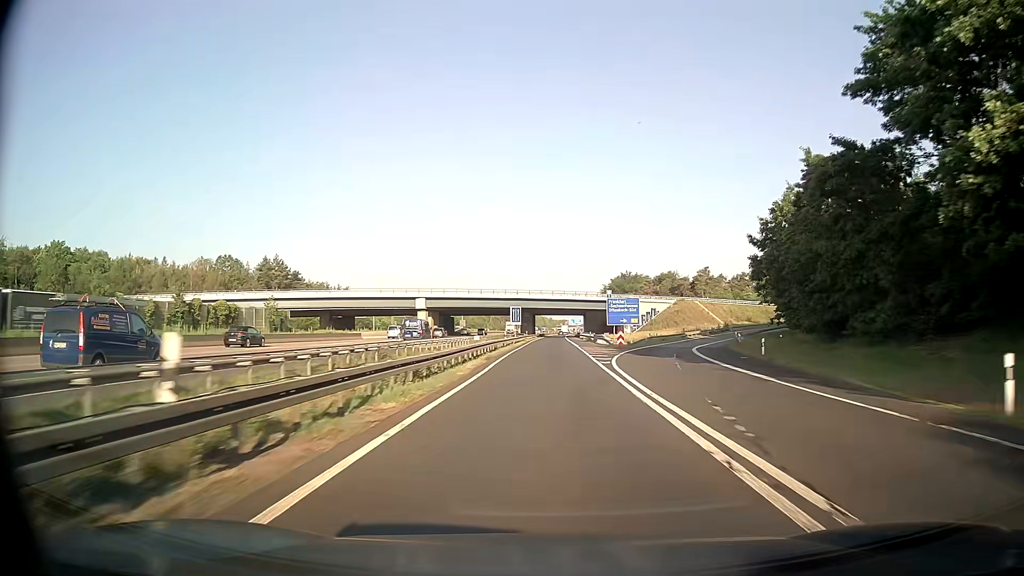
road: motorway_link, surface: asphalt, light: Day
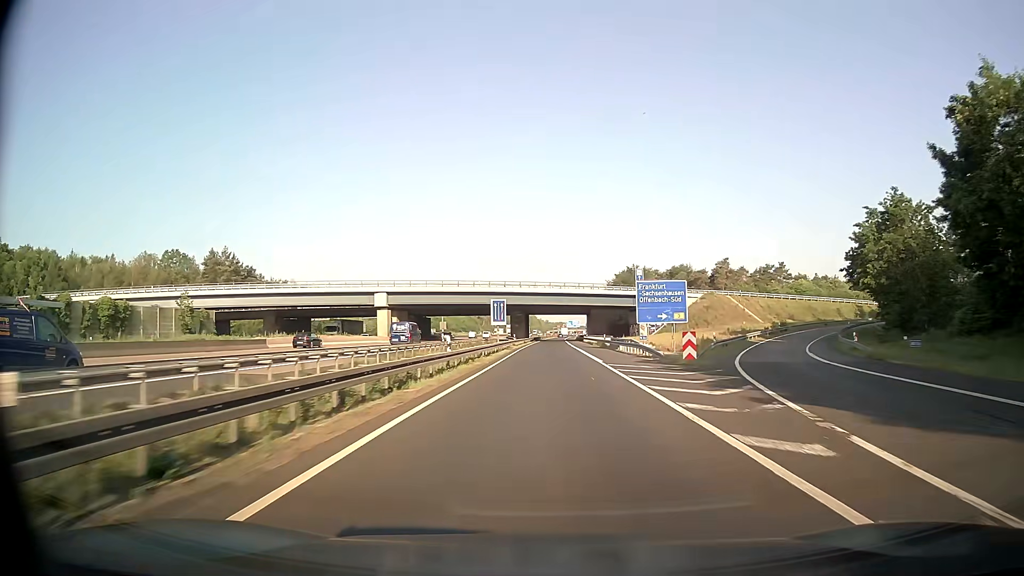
(+0.2, +29.7) m; 0°
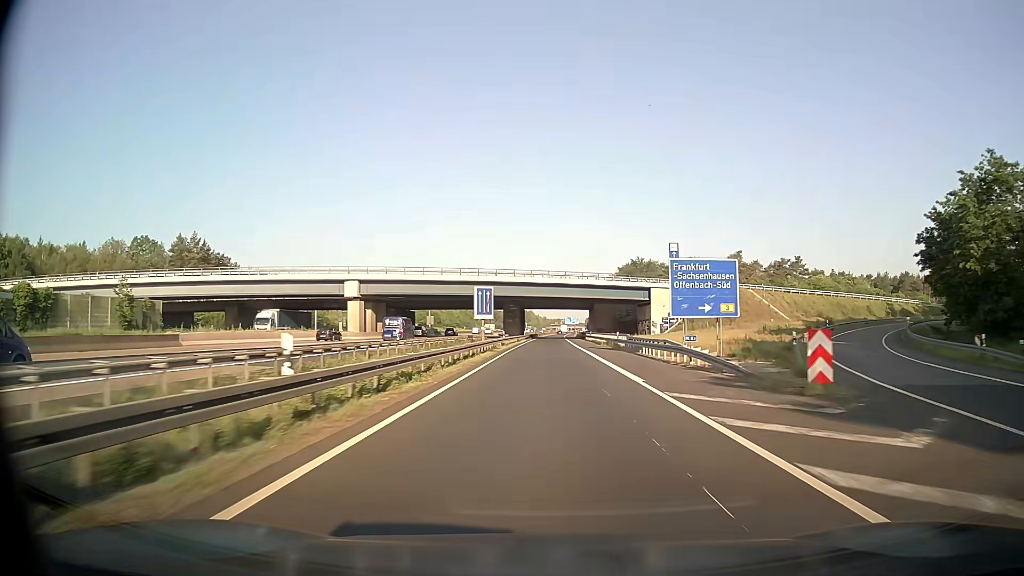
(0.0, +14.9) m; 0°
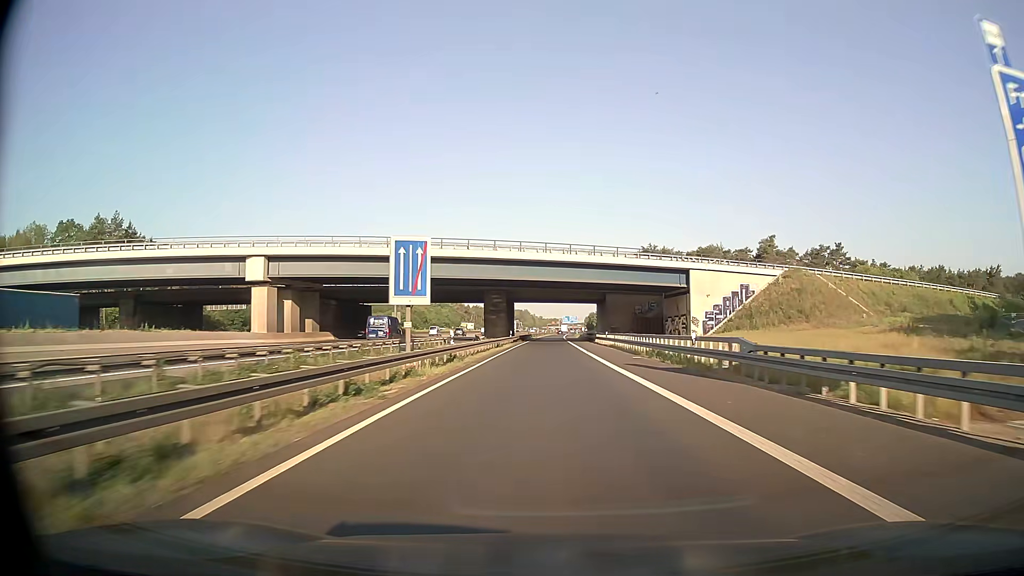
(+0.1, +29.8) m; 0°
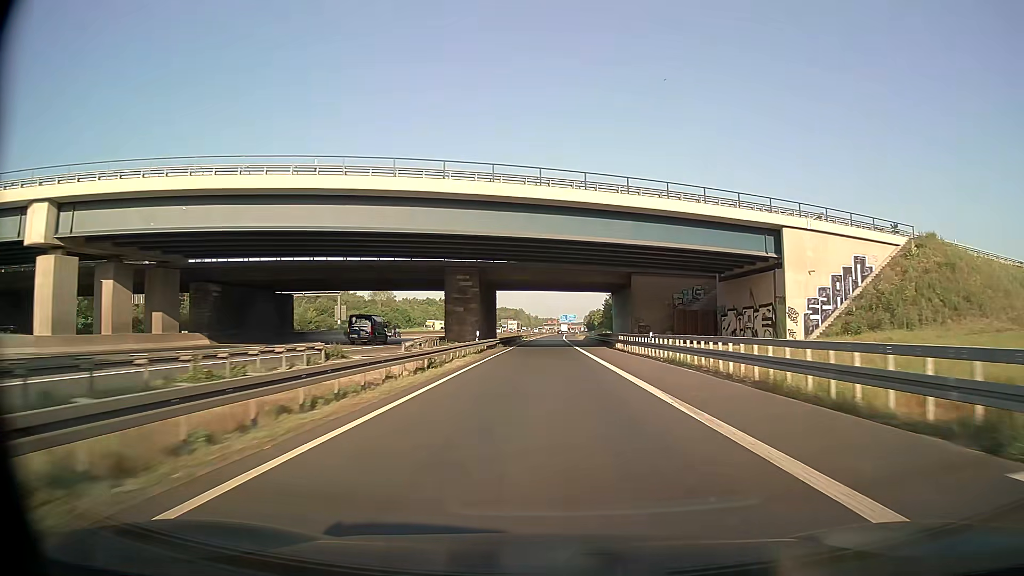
(+0.1, +29.9) m; 0°
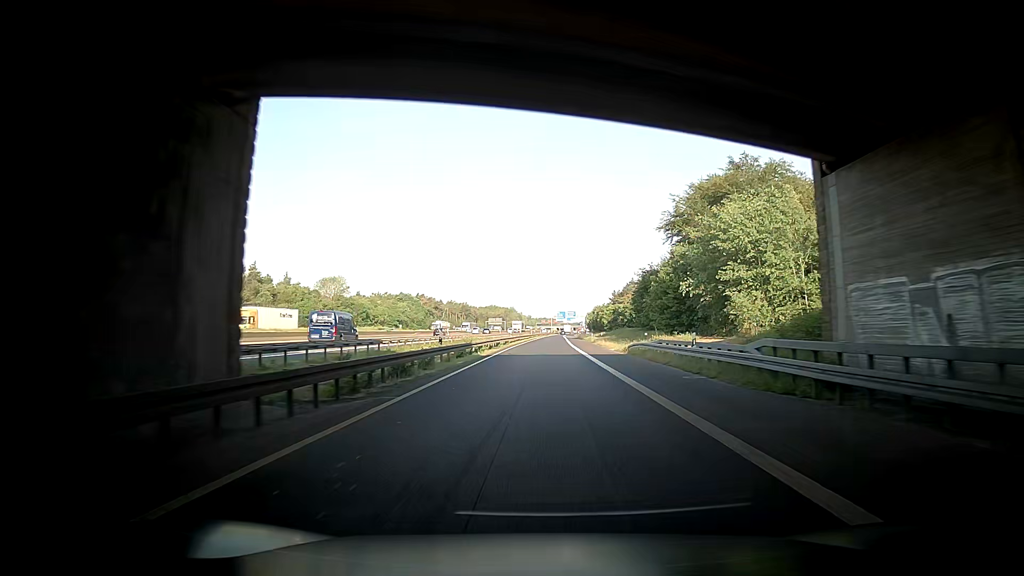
(+0.4, +59.9) m; +1°
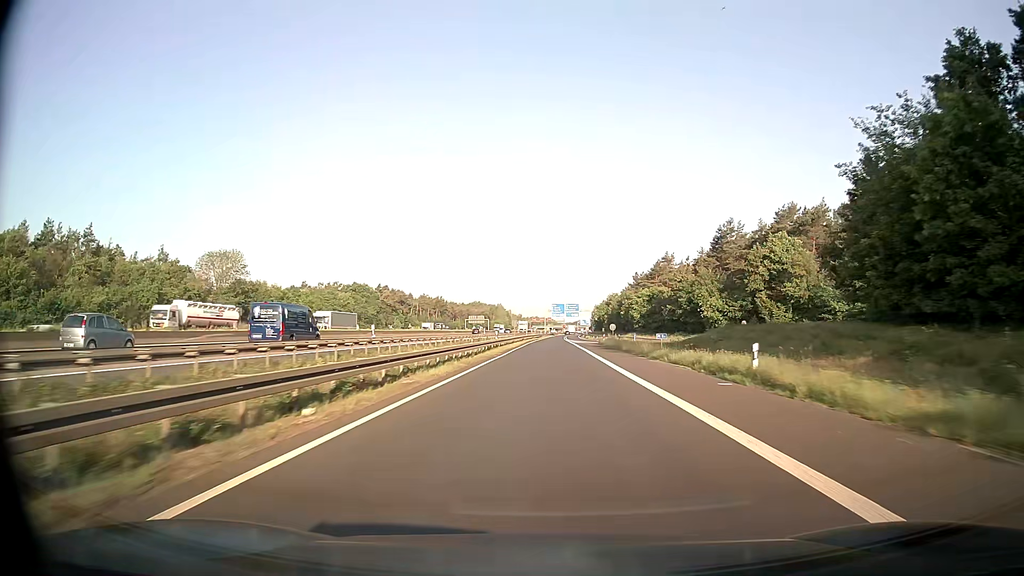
(+0.3, +75.2) m; 0°
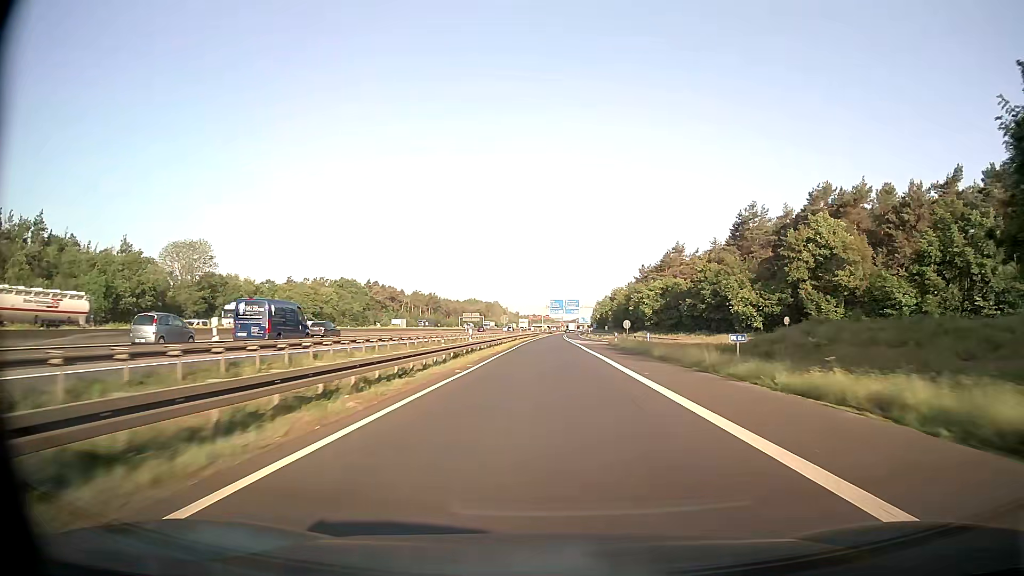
(0.0, +15.1) m; 0°
(0, +10) (0, +20) (0, +30) (0, +40) (0, +50) (0, +60) (+1, +70) (+1, +80) (+1, +90) (+1, +100) m
